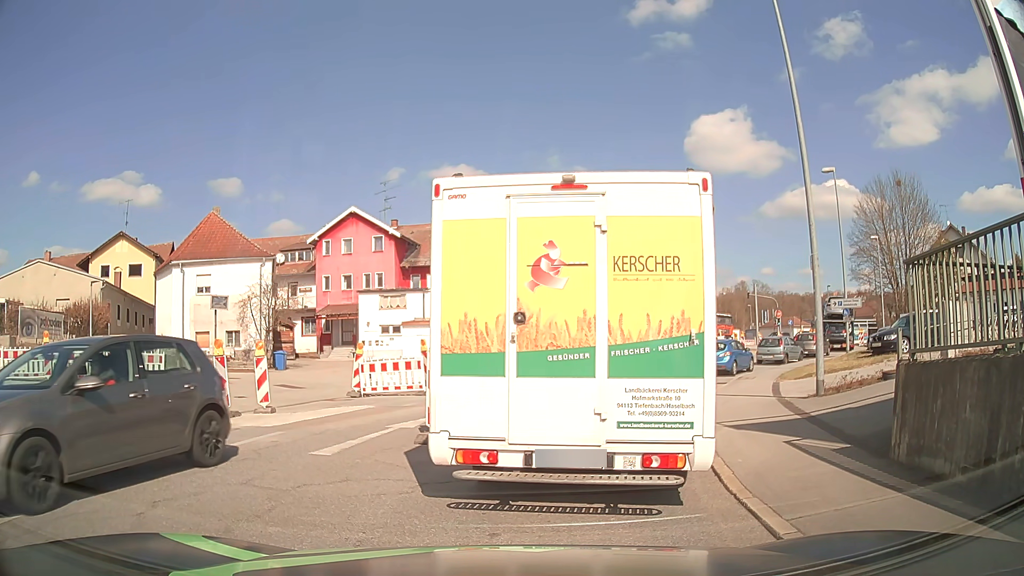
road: tertiary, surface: asphalt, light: Day
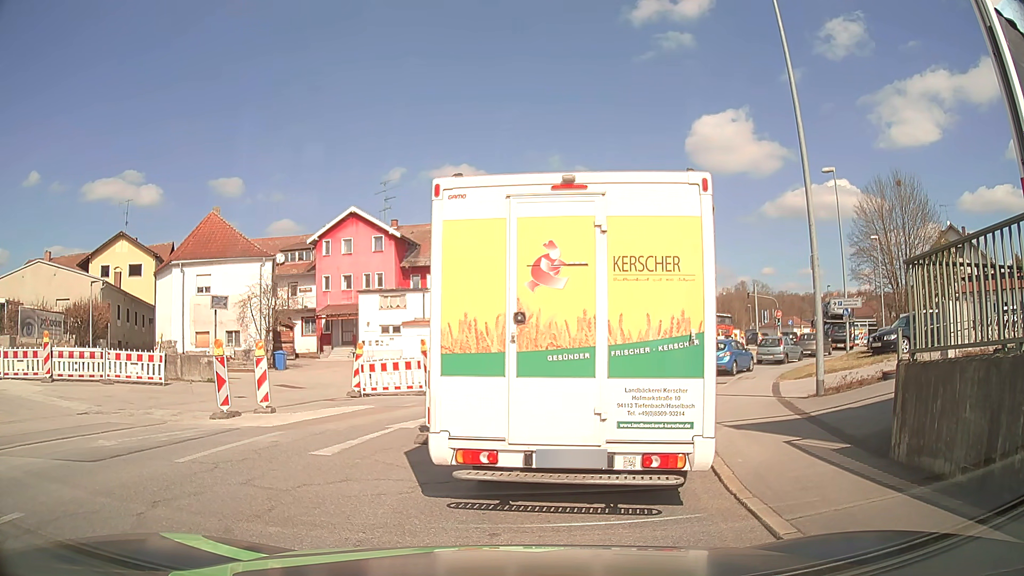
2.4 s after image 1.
(0.0, 0.0) m; 0°
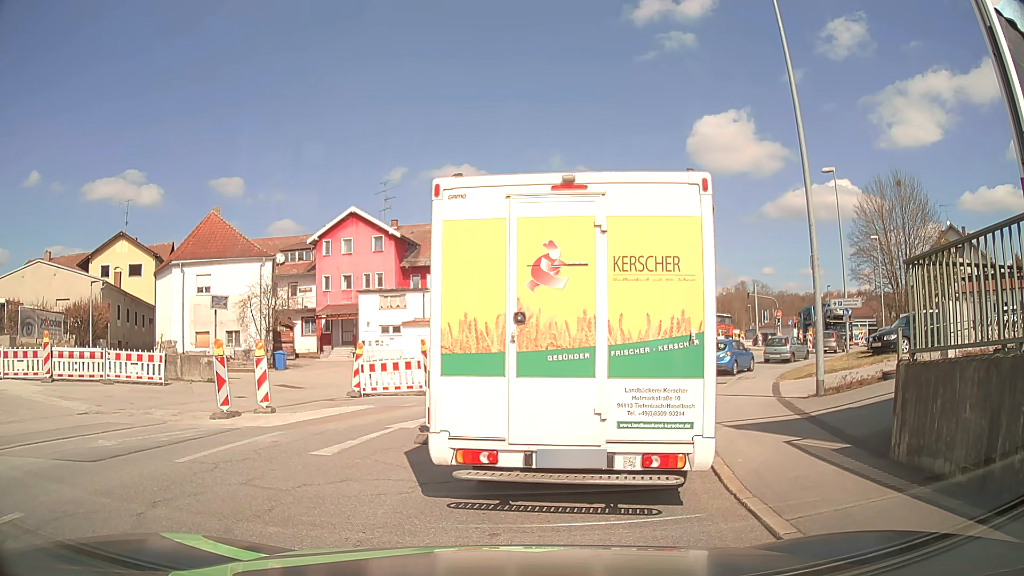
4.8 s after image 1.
(0.0, 0.0) m; 0°
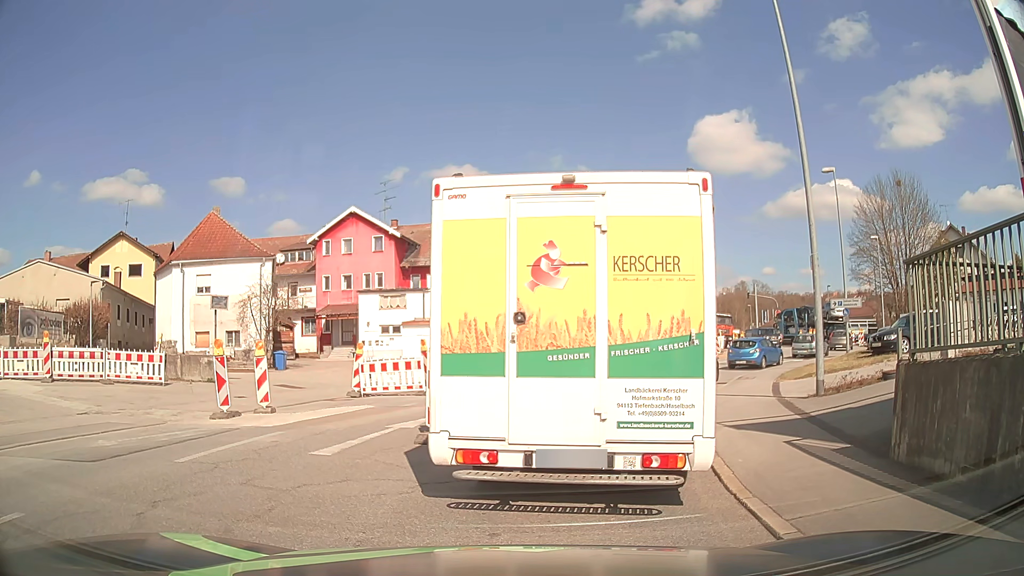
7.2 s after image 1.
(0.0, 0.0) m; 0°
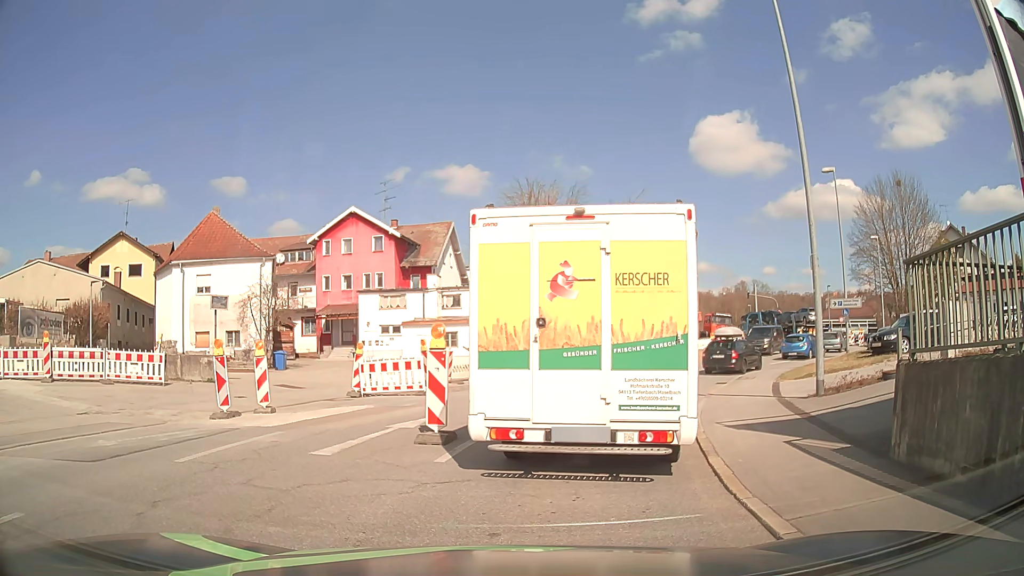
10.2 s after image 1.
(0.0, 0.0) m; 0°
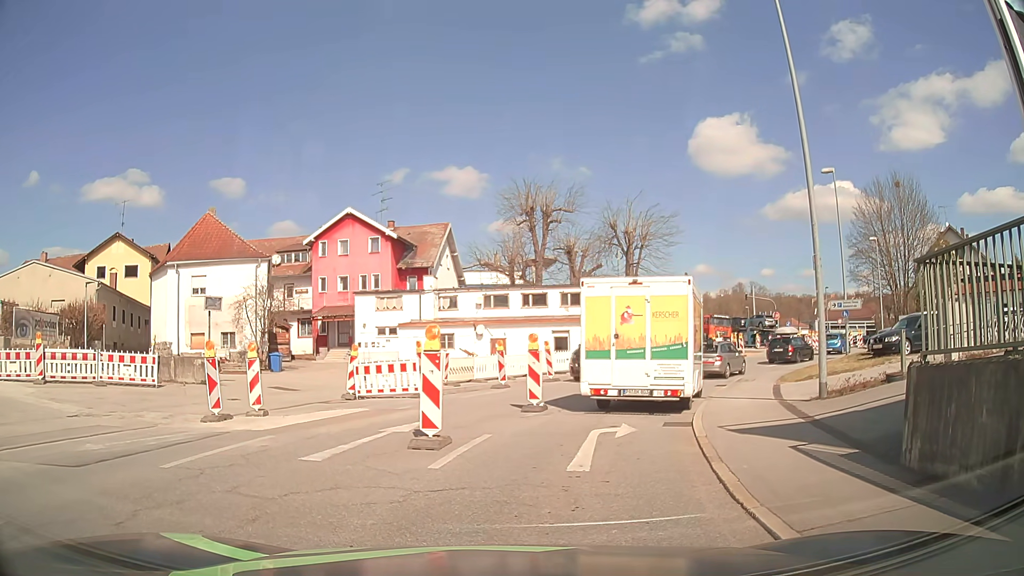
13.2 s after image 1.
(0.0, +0.3) m; 0°
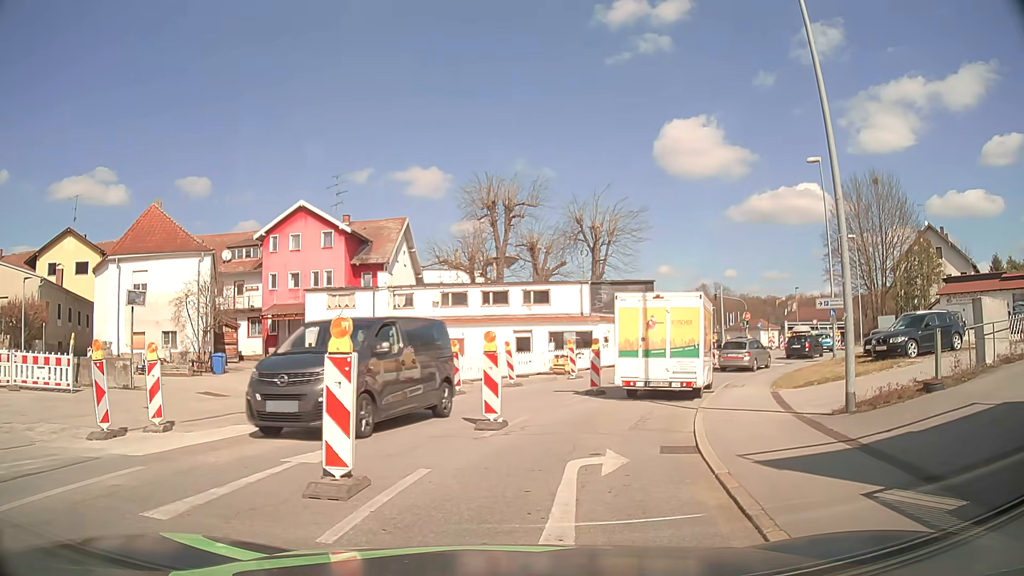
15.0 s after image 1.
(0.0, +3.1) m; +1°
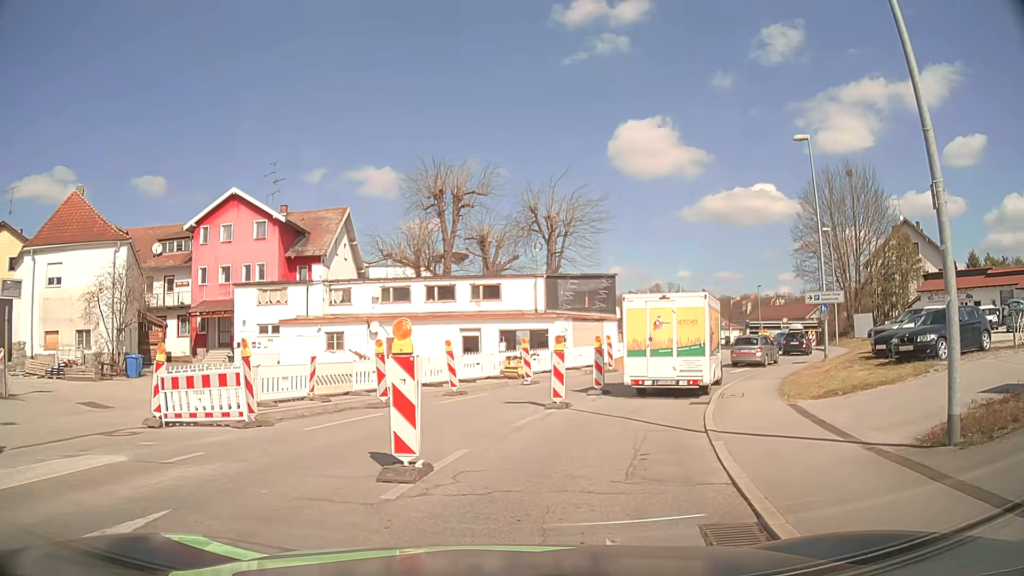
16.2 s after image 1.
(+0.2, +4.5) m; +4°
(+1, +10) (+4, +19) (+9, +28) (+15, +36) (+20, +45) (+23, +54) (+22, +64) (+20, +74) (+15, +82) (+6, +88) m
